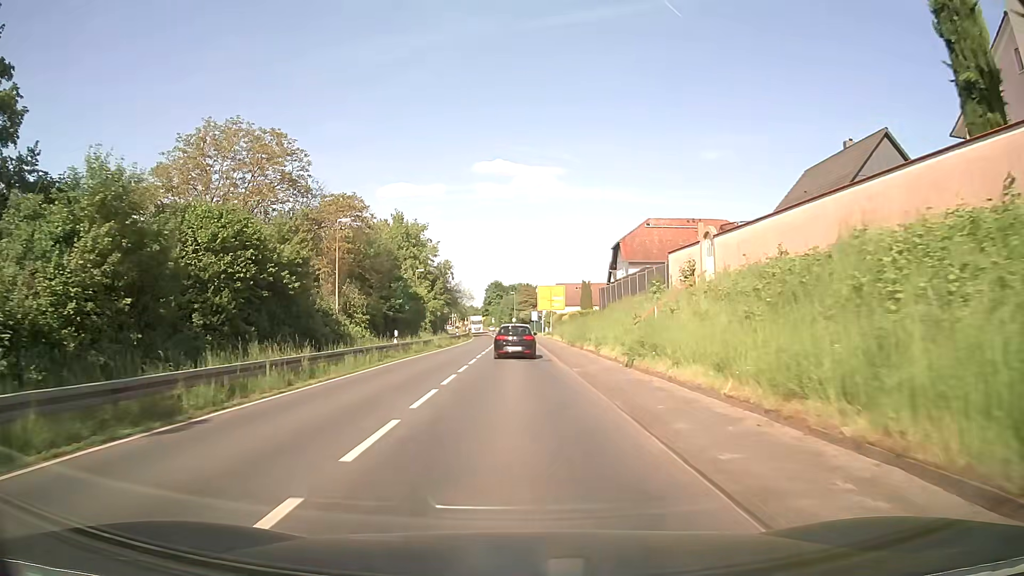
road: secondary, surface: asphalt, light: Day
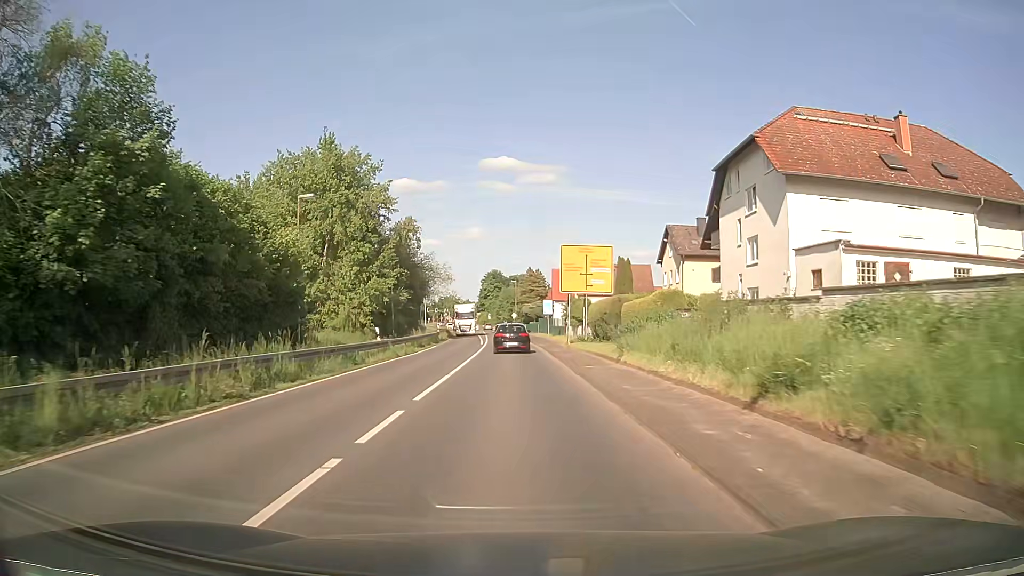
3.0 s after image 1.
(0.0, +39.8) m; 0°
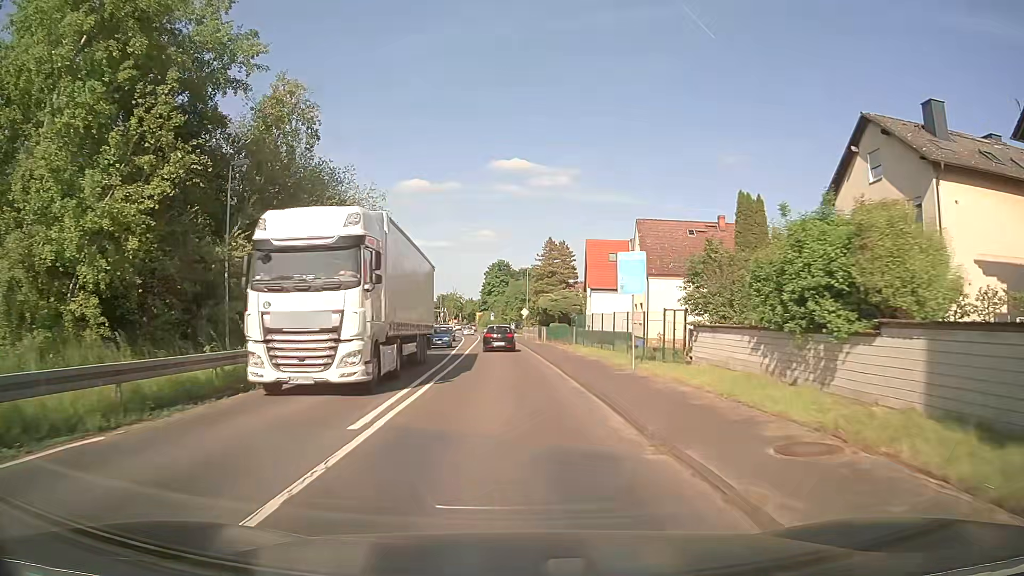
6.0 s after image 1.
(-0.1, +40.2) m; 0°
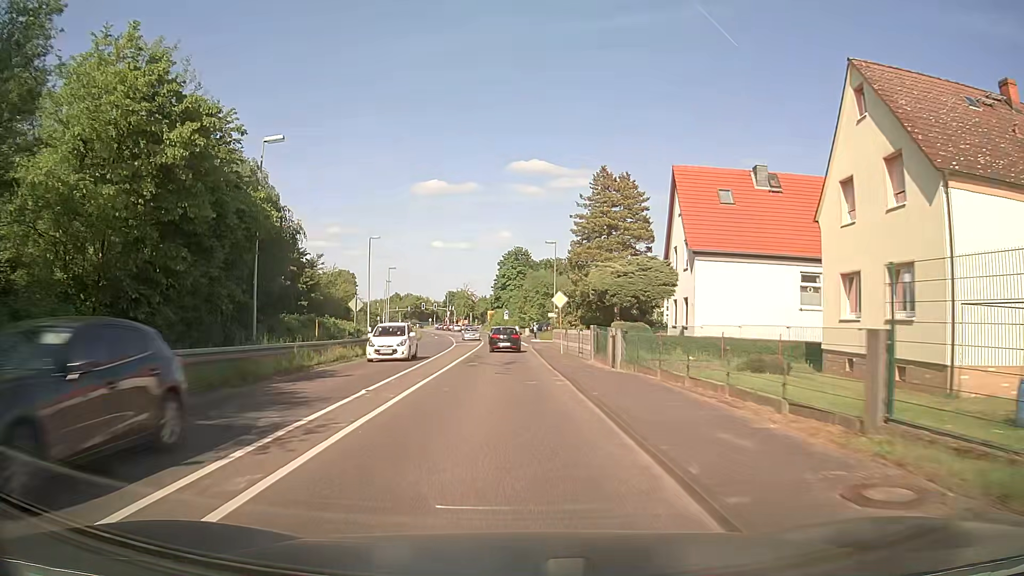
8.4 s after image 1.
(-0.4, +32.2) m; -2°
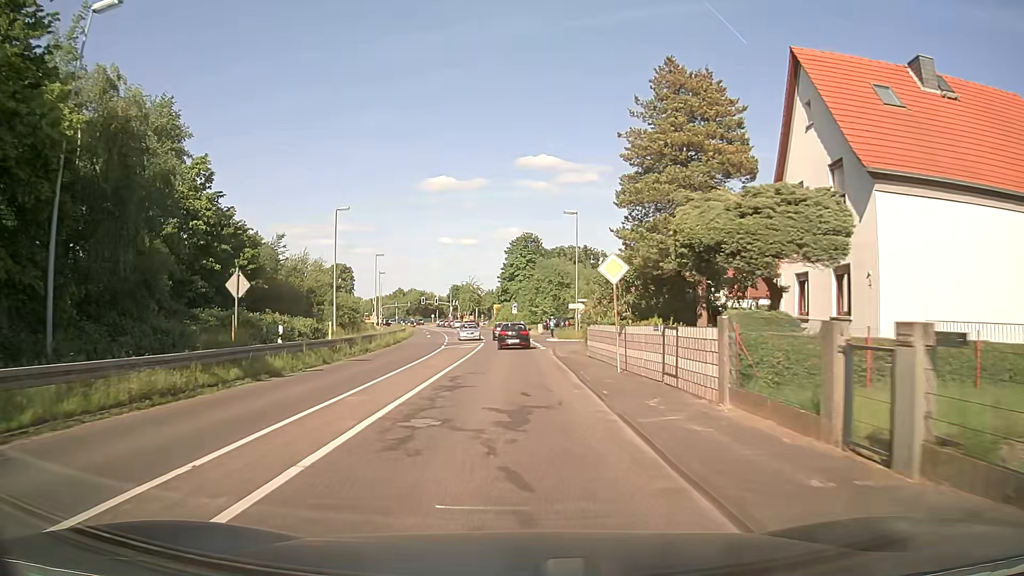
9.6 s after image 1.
(-0.1, +16.1) m; -1°
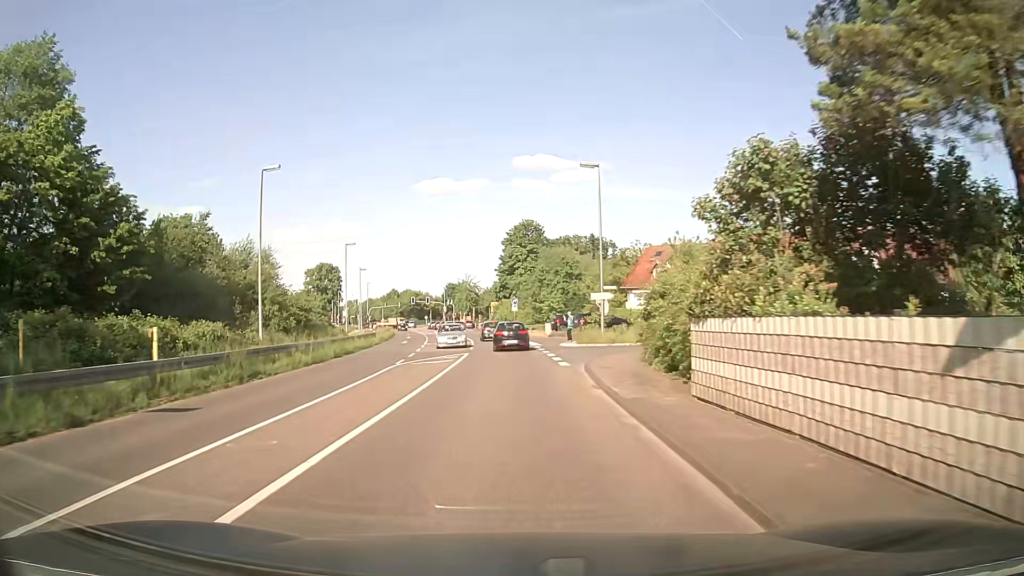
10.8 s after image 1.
(0.0, +15.8) m; -1°
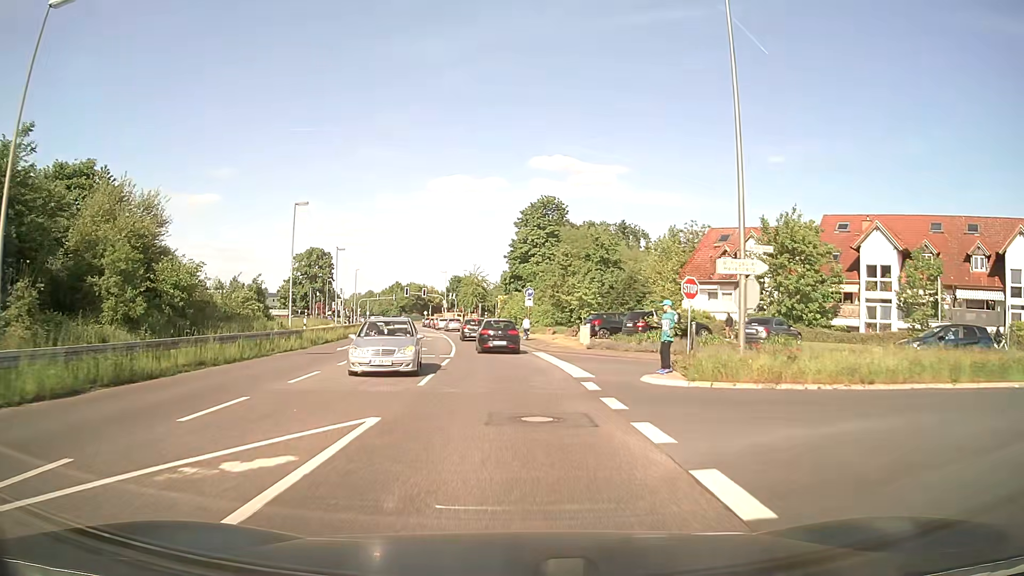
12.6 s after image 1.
(0.0, +22.1) m; 0°
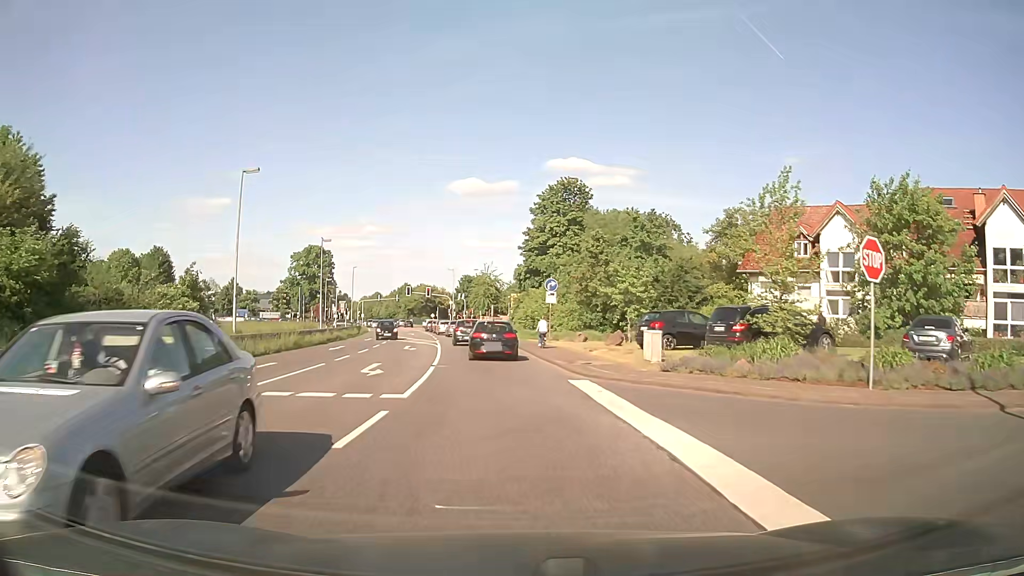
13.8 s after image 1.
(-0.2, +13.3) m; -2°
(0, +10) (0, +20) (-1, +30) (-2, +40) (-4, +50) (-5, +60) (-7, +70) (-8, +79) (-10, +89) (-12, +99) m
